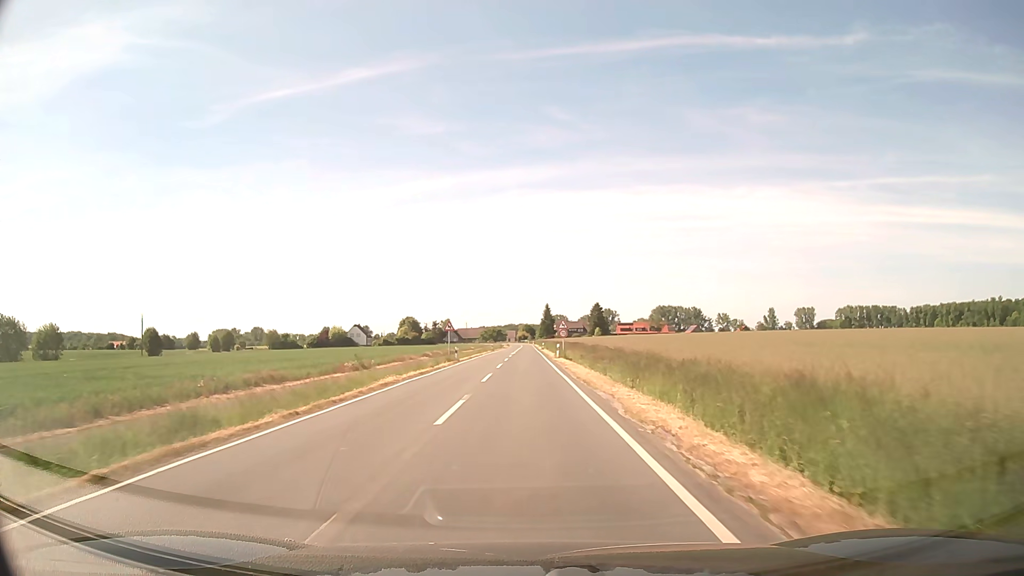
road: secondary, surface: asphalt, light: Day
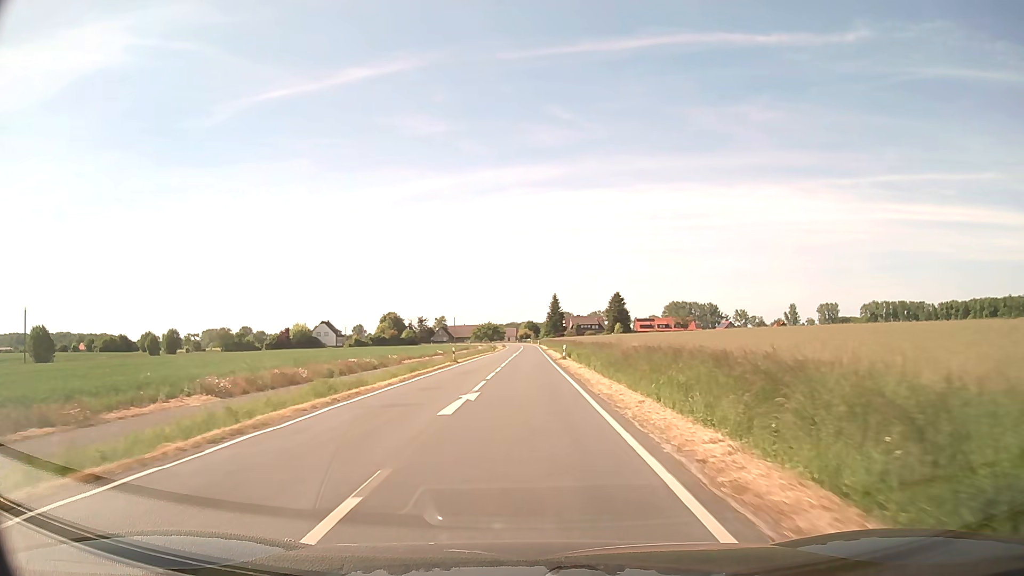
(0.0, +53.6) m; 0°
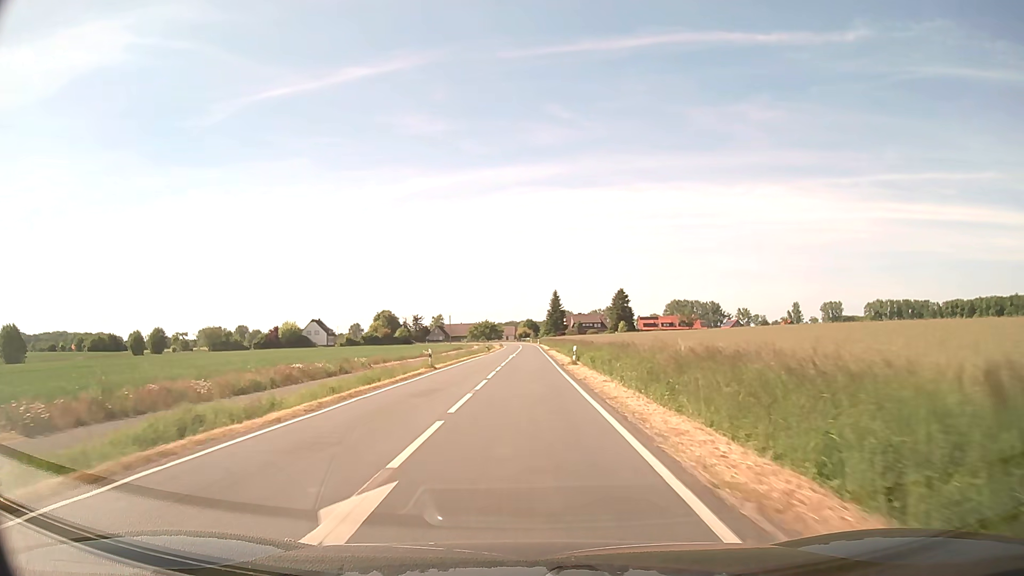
(0.0, +10.7) m; 0°
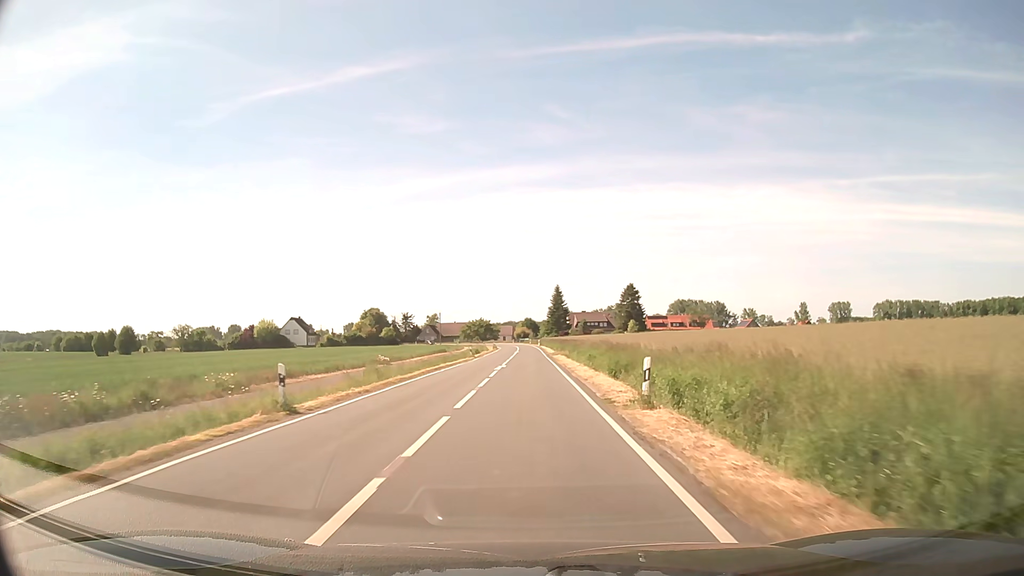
(0.0, +21.5) m; 0°
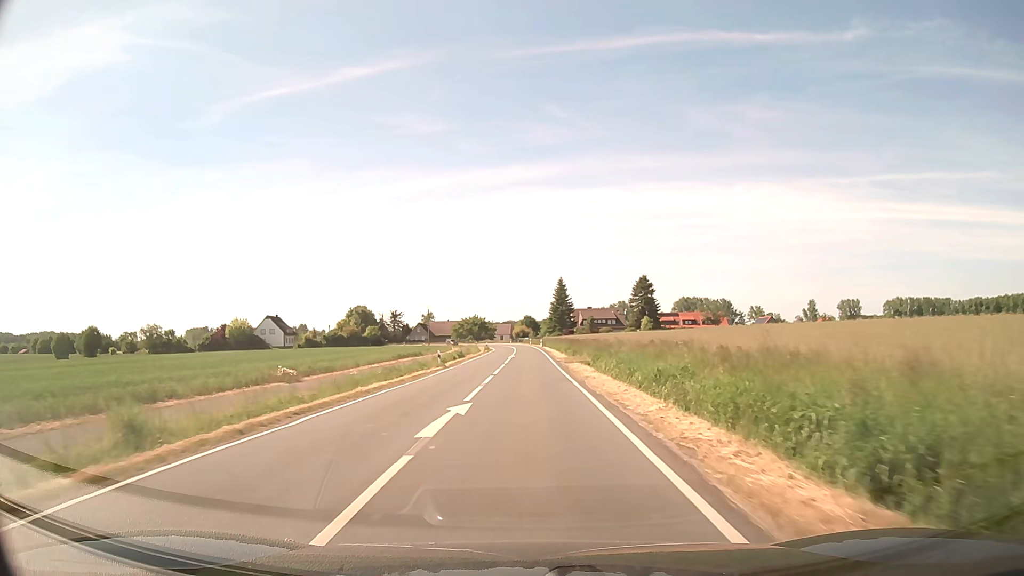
(0.0, +21.5) m; 0°
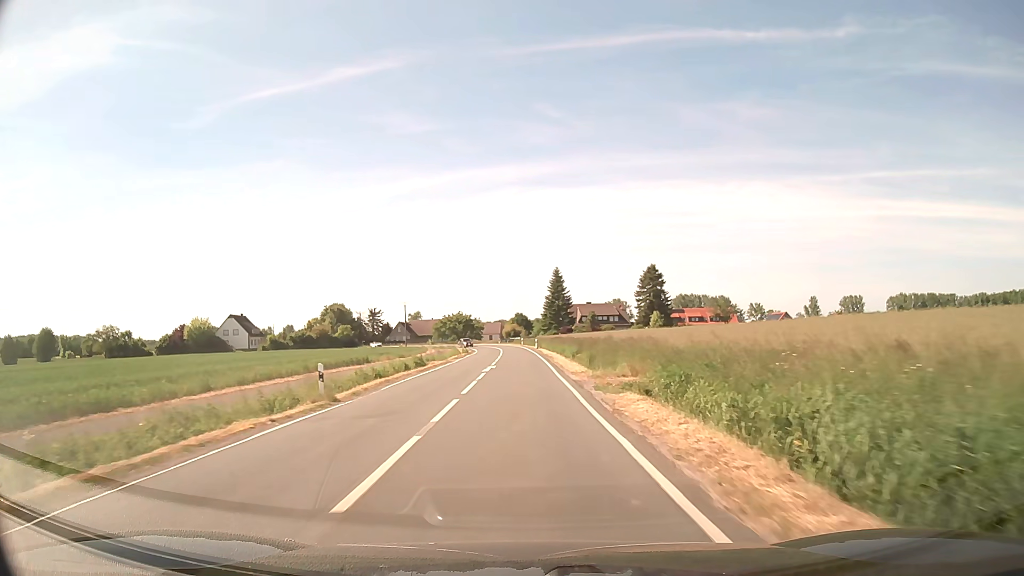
(+0.1, +21.5) m; +1°
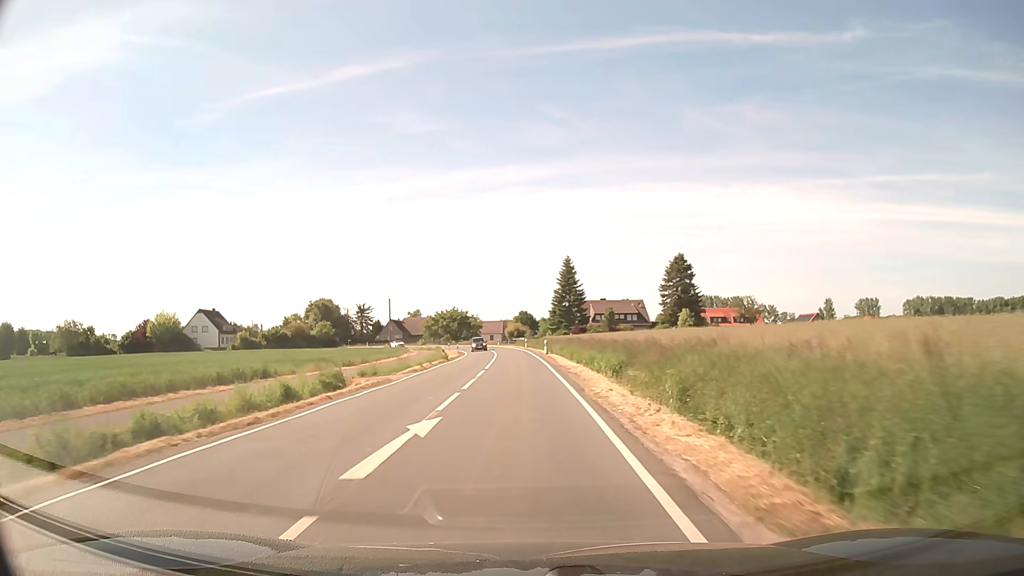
(0.0, +21.5) m; 0°
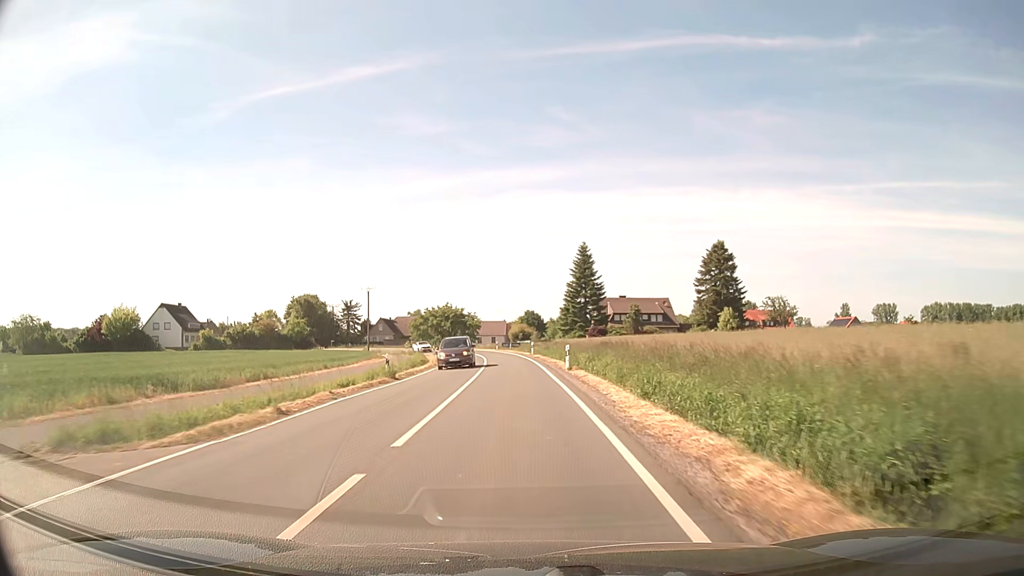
(-0.1, +21.5) m; -1°
